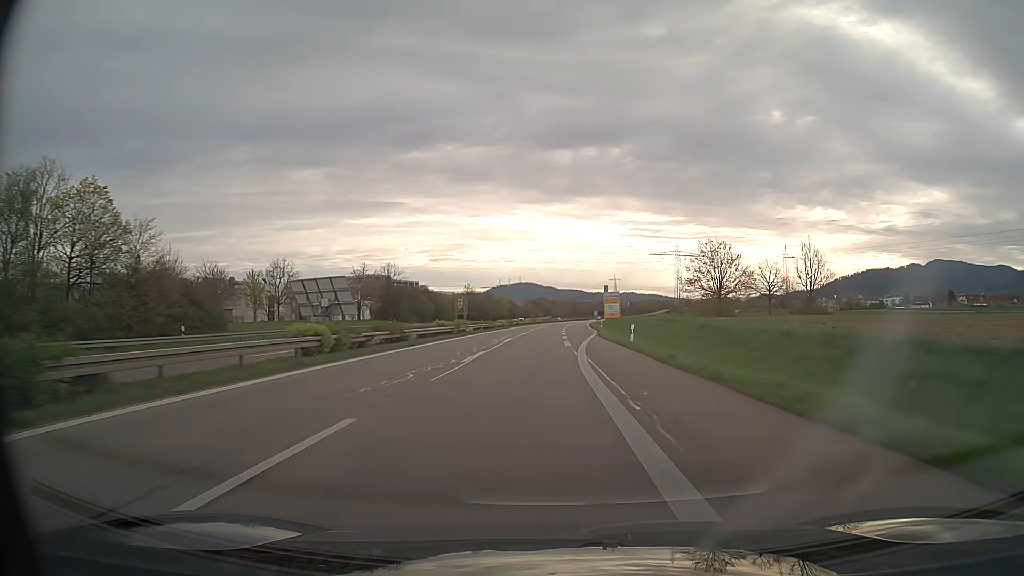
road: trunk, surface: asphalt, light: Day
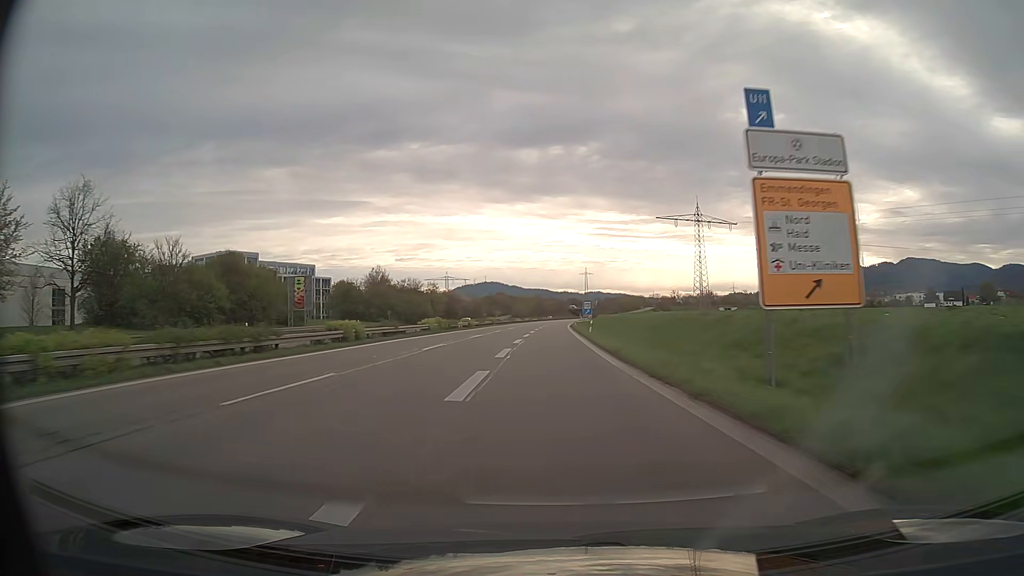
(+2.6, +83.1) m; +3°
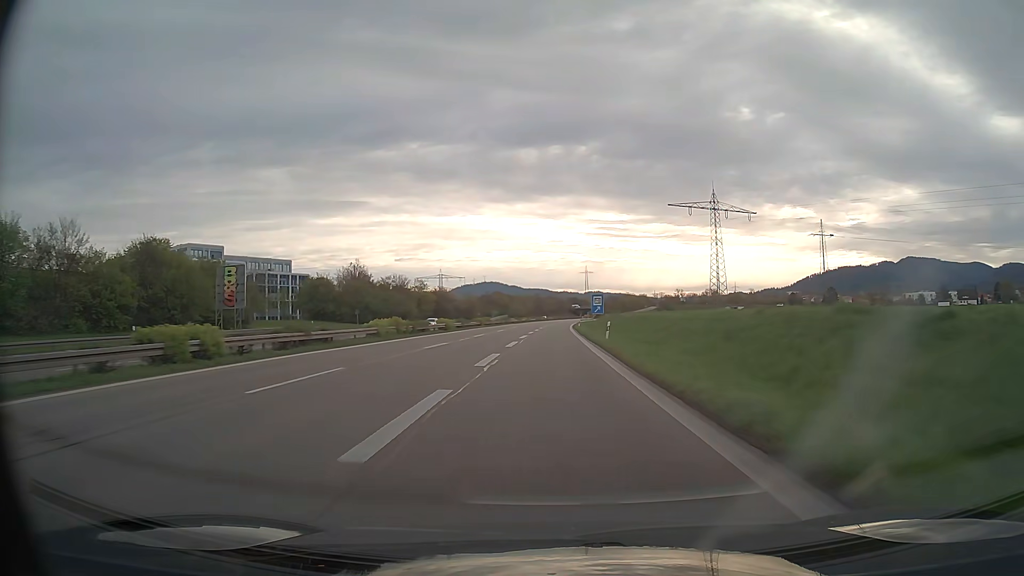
(0.0, +16.7) m; 0°
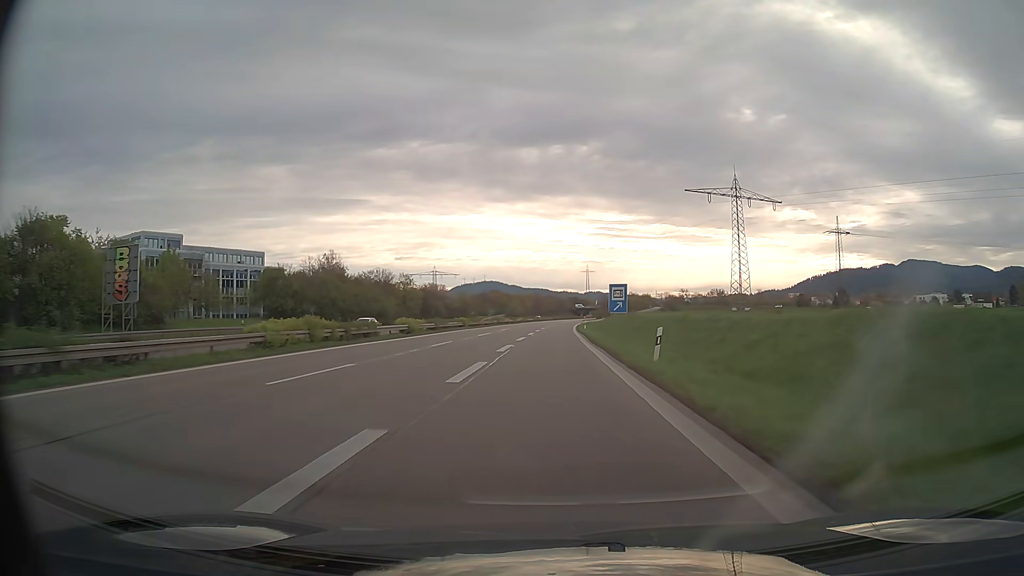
(0.0, +16.5) m; 0°
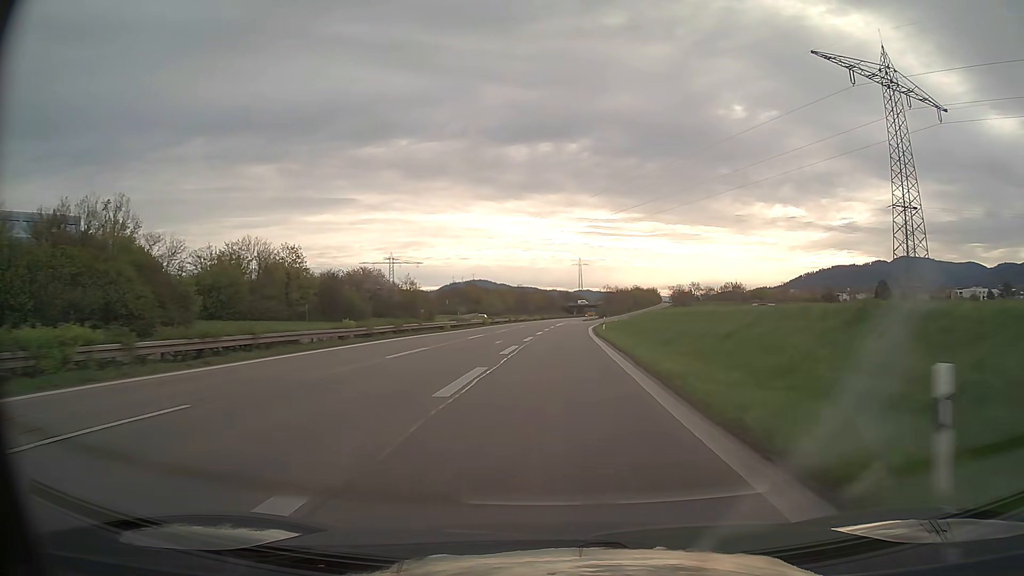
(+0.4, +63.3) m; +1°
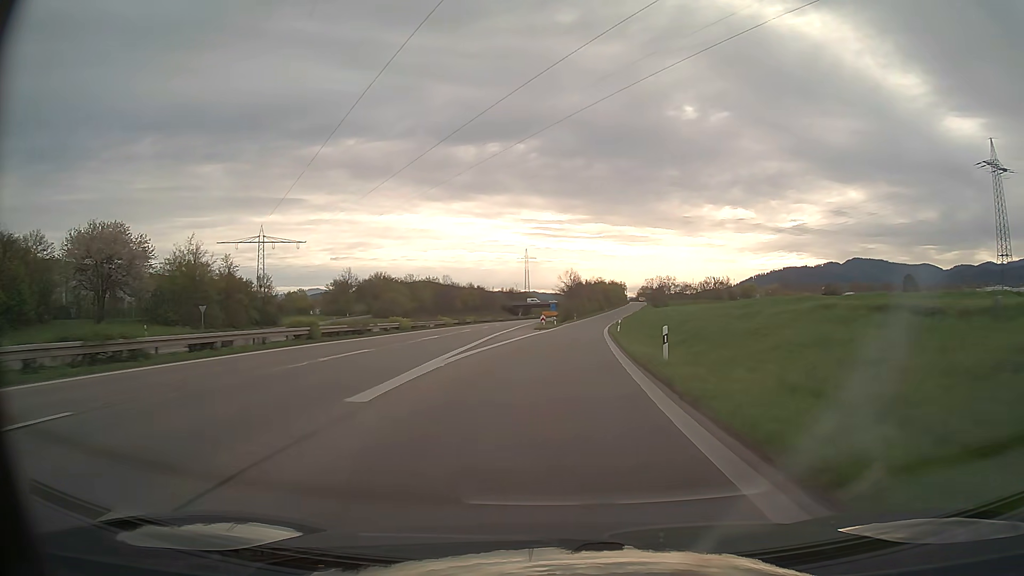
(+2.4, +73.2) m; +4°
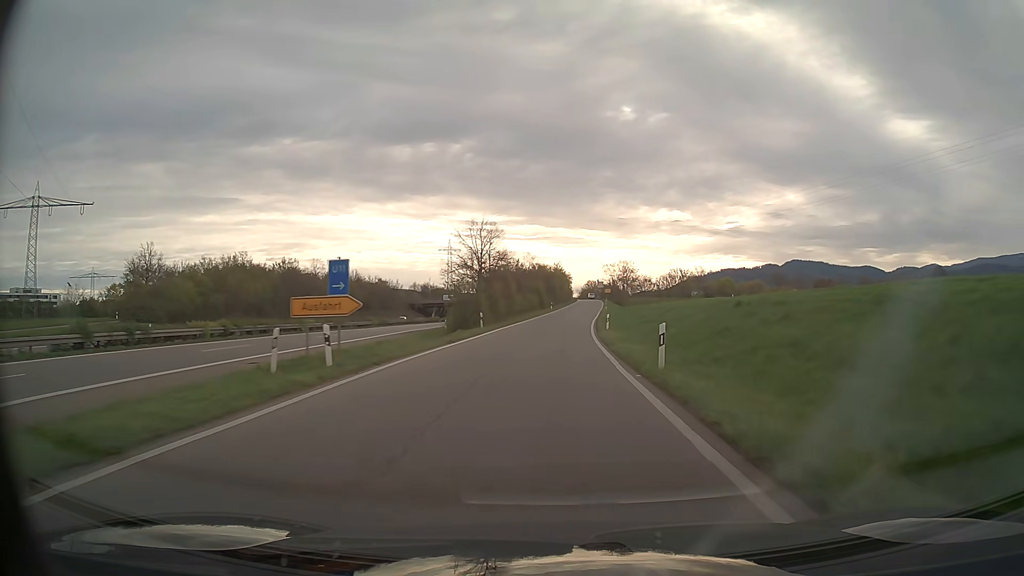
(+3.7, +66.6) m; +6°
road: trunk_link
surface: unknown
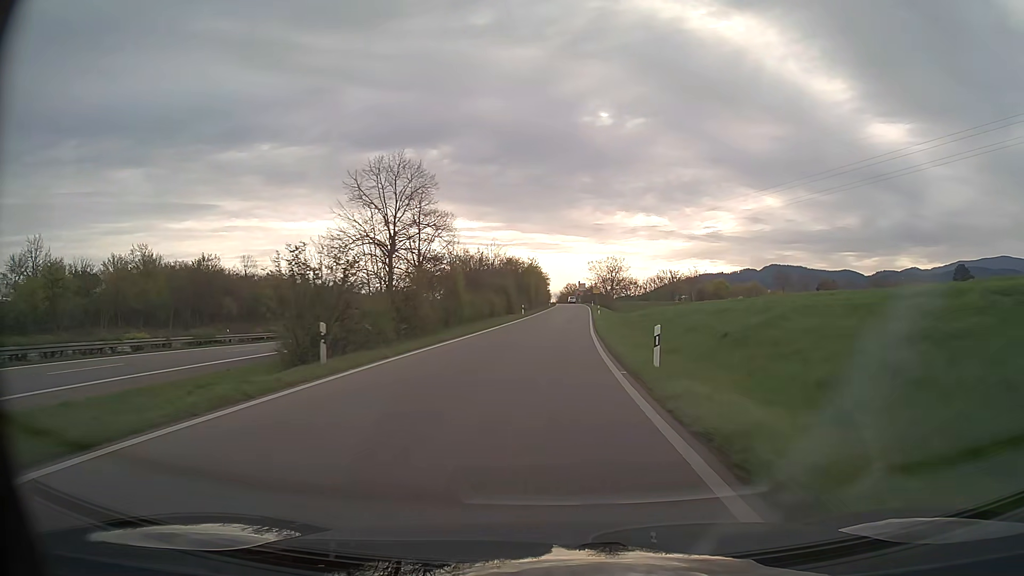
(+0.5, +24.8) m; +2°
(0, +10) (0, +20) (0, +30) (+1, +40) (+1, +50) (+2, +60) (+2, +70) (+3, +80) (+3, +90) (+4, +100) m
